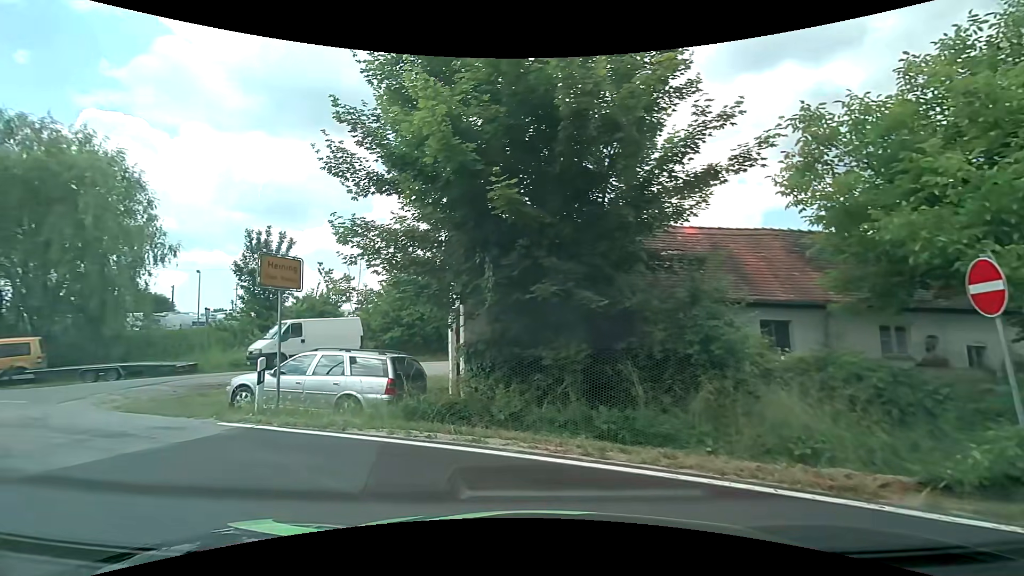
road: residential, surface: asphalt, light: Day
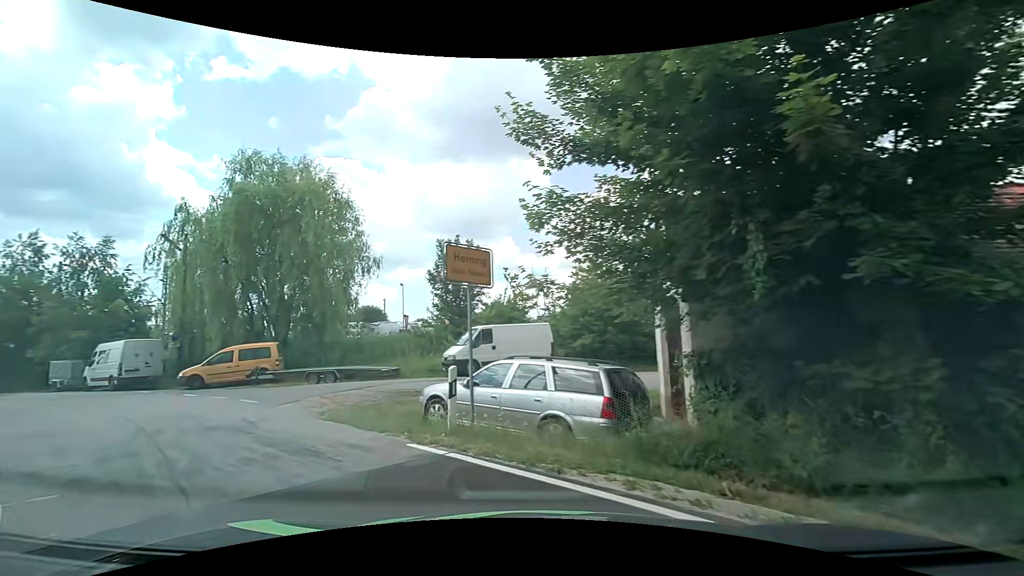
(-0.5, +2.5) m; -20°
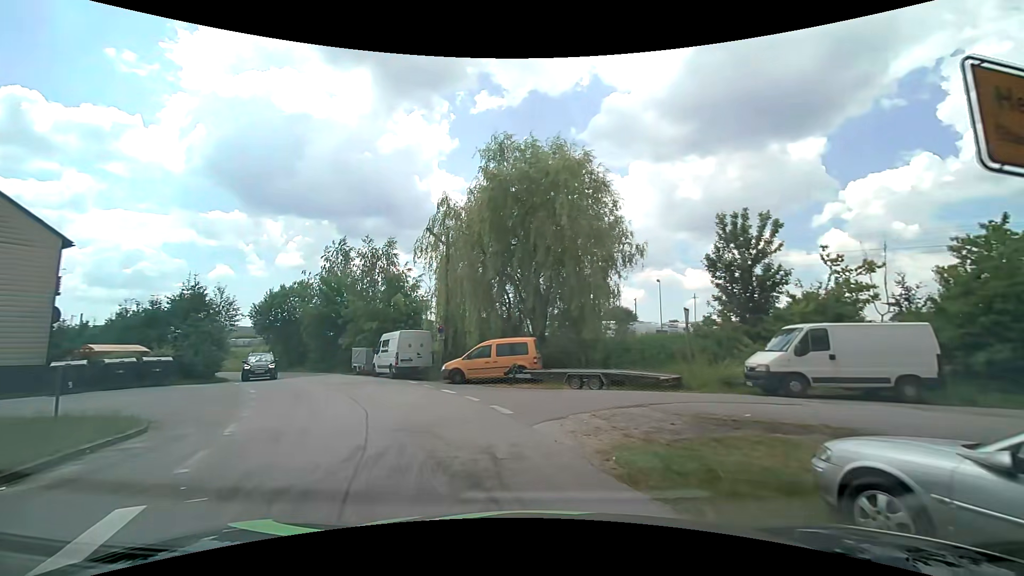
(-1.4, +4.7) m; -29°
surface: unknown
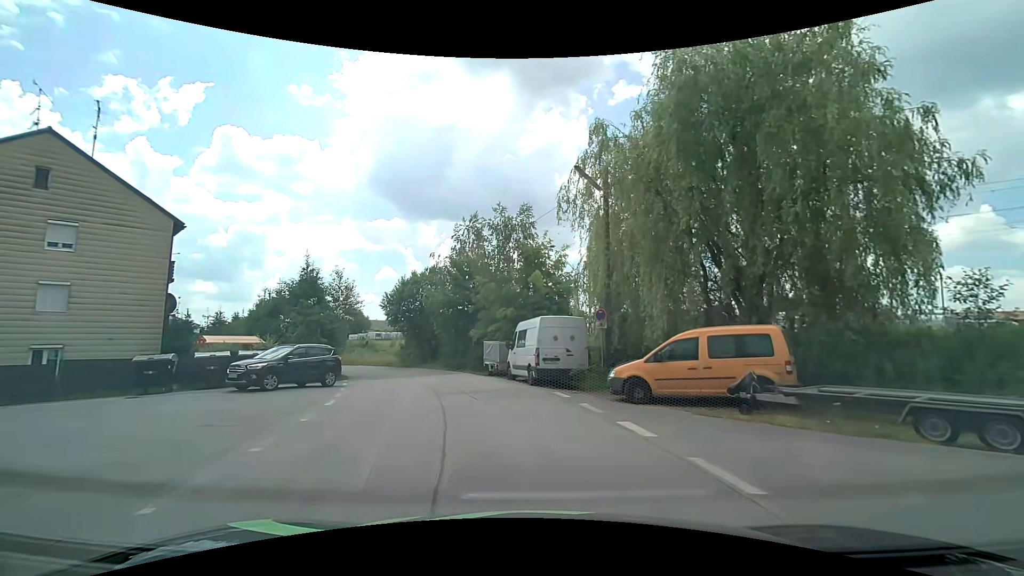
(-1.5, +8.4) m; -17°
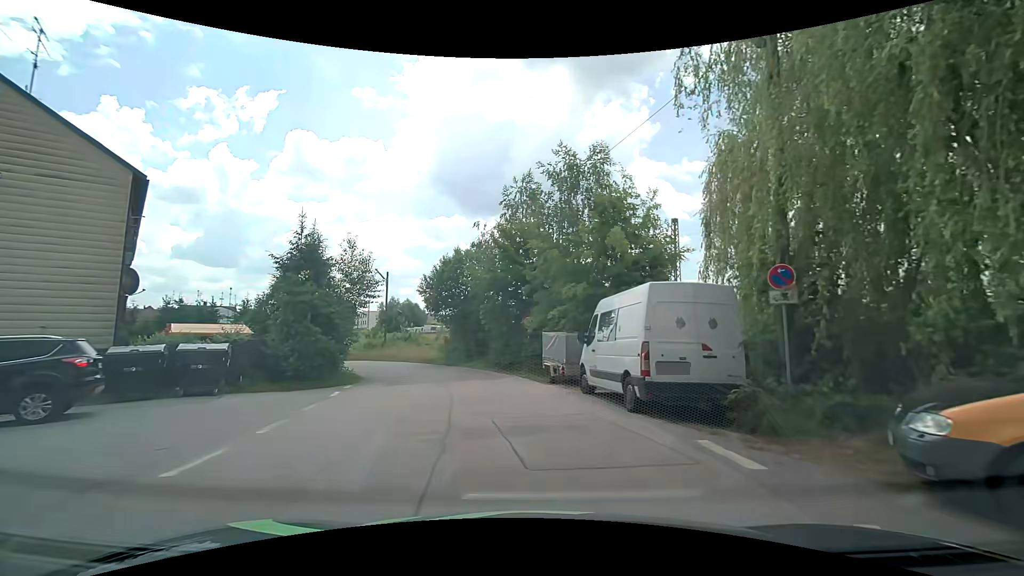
(-0.5, +8.2) m; -6°
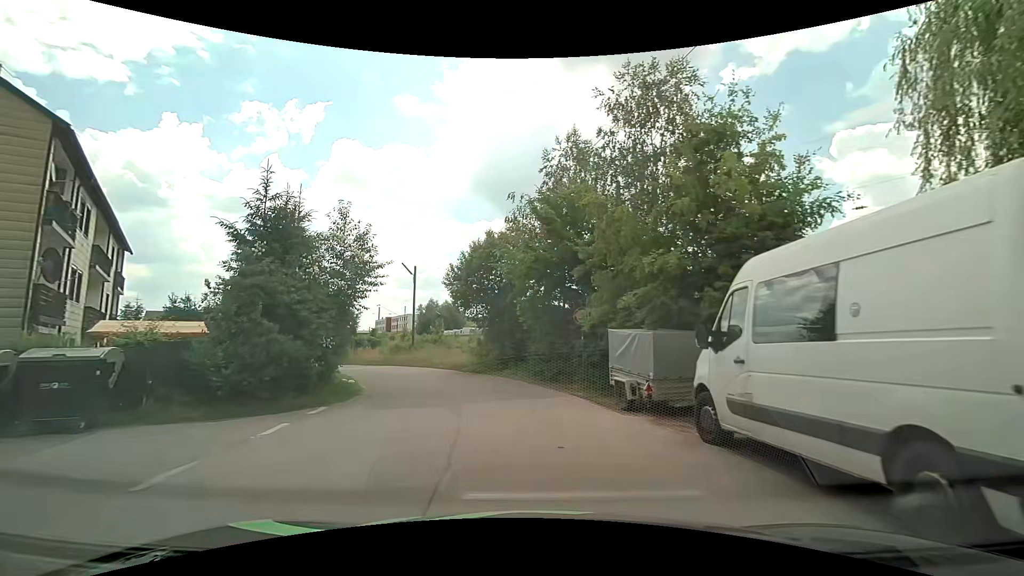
(-0.3, +6.2) m; -6°
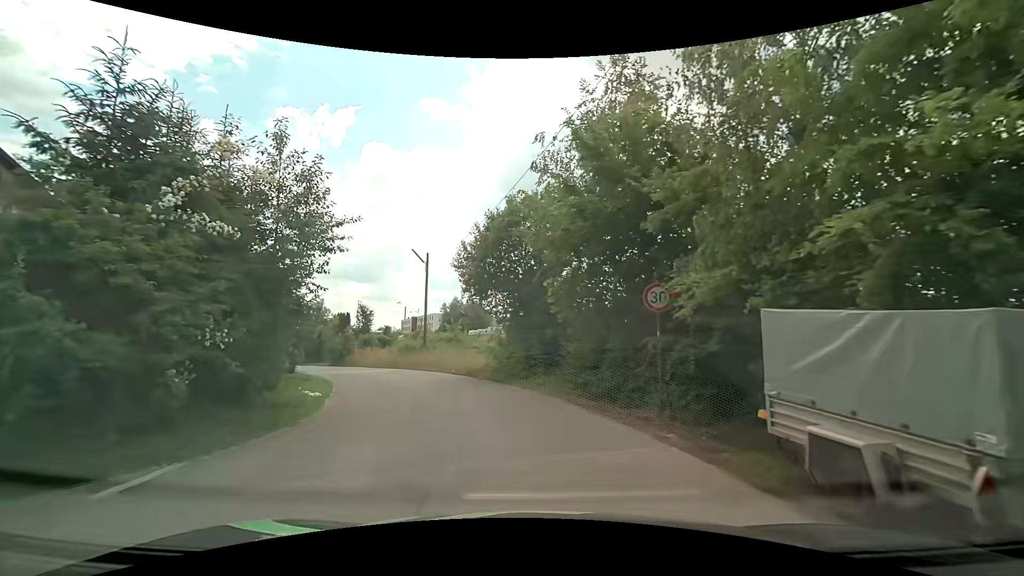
(-0.2, +6.5) m; -3°
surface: asphalt
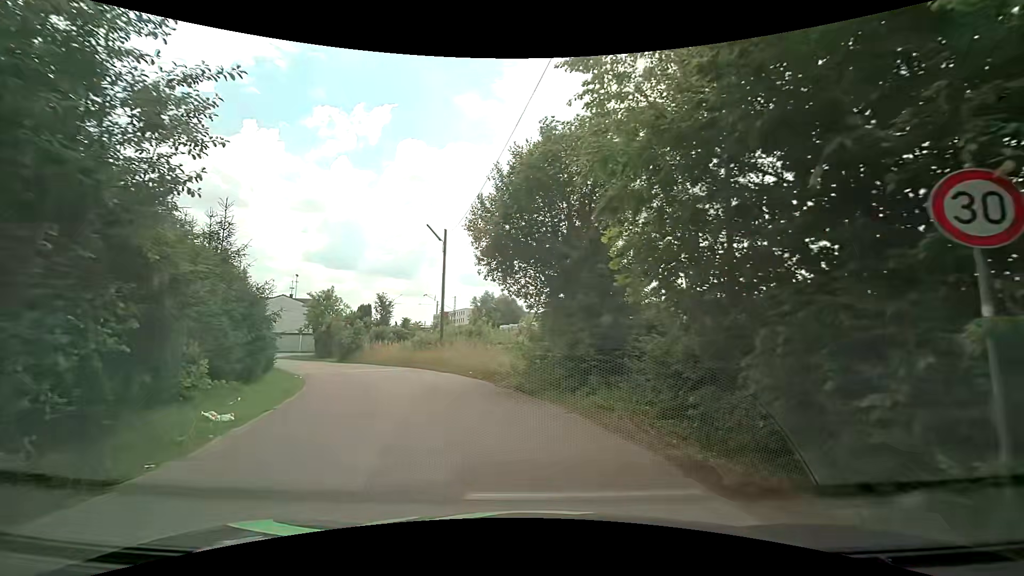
(-0.2, +6.5) m; -2°
